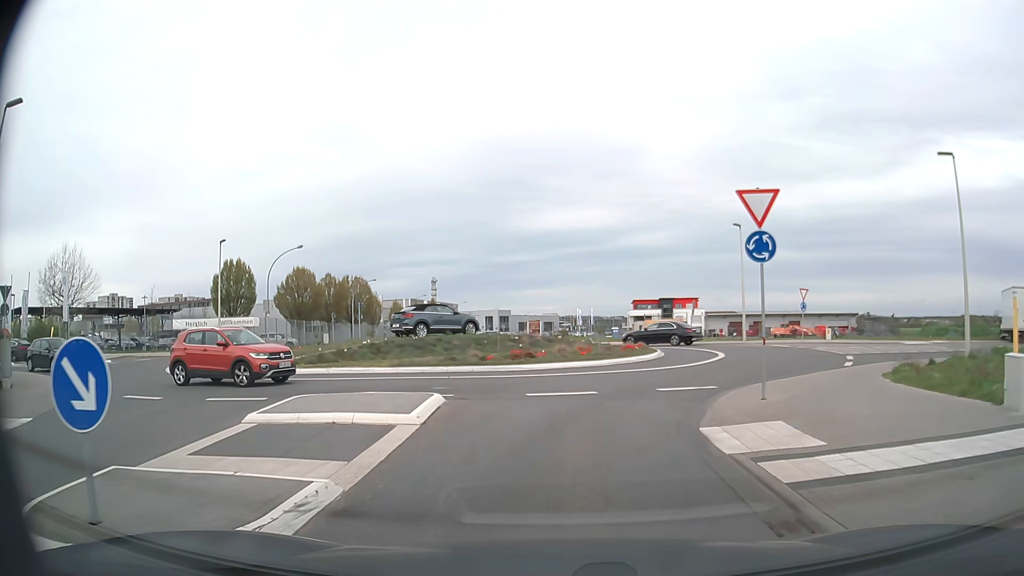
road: tertiary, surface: asphalt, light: Day
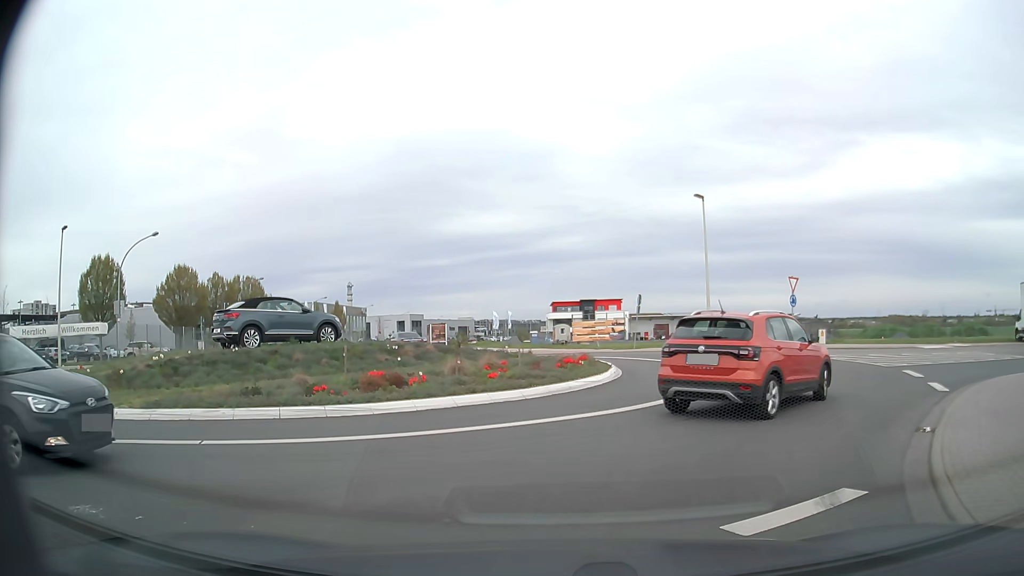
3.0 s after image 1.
(+0.3, +10.1) m; +7°
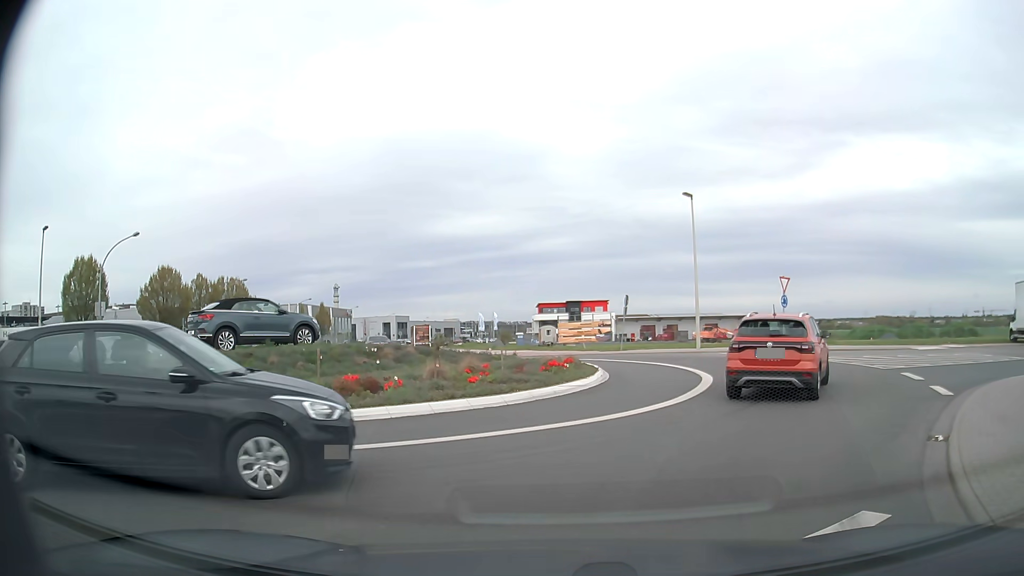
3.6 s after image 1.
(0.0, +0.7) m; 0°
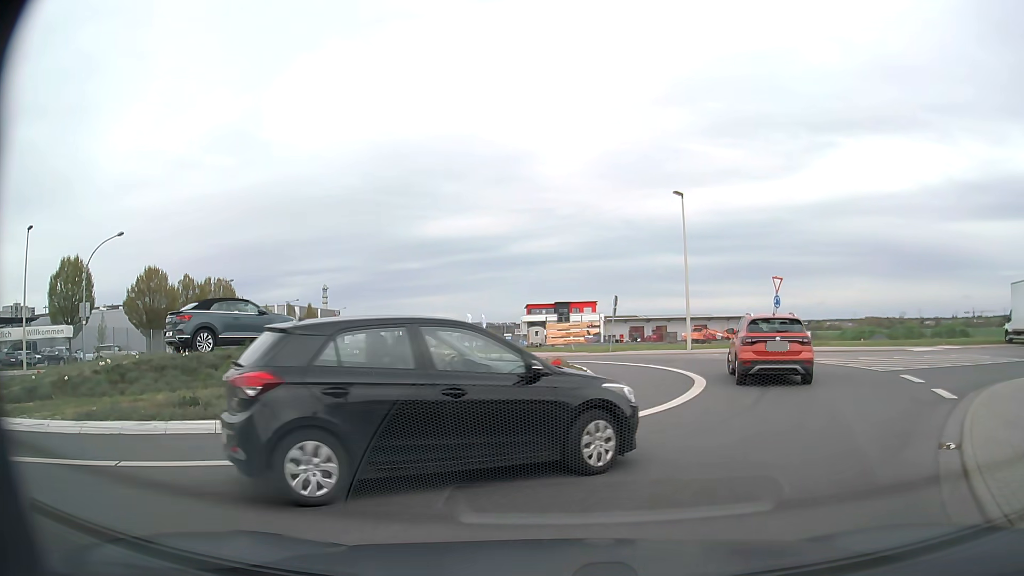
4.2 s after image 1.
(0.0, +0.6) m; 0°
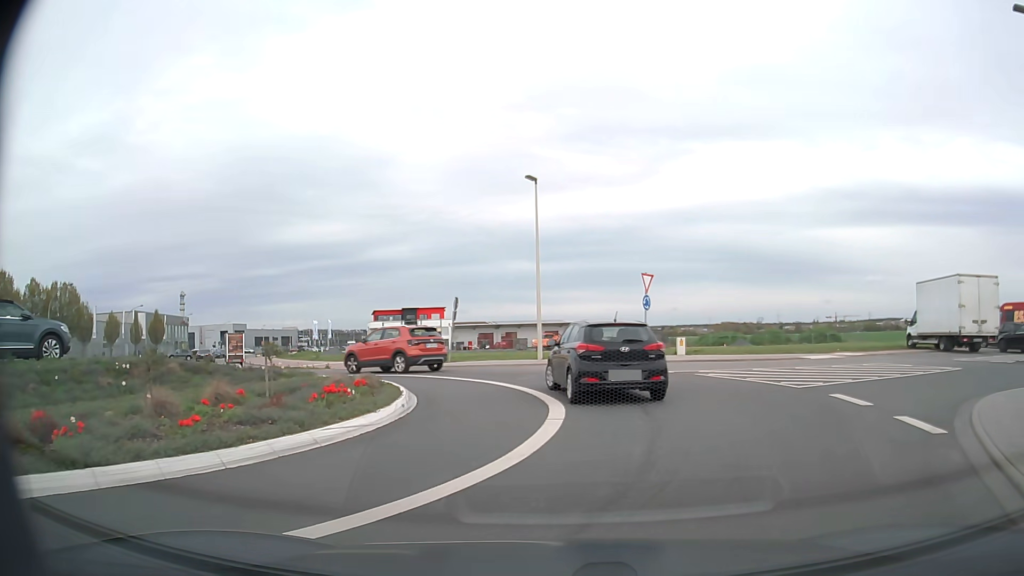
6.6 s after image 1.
(+0.6, +4.7) m; +14°
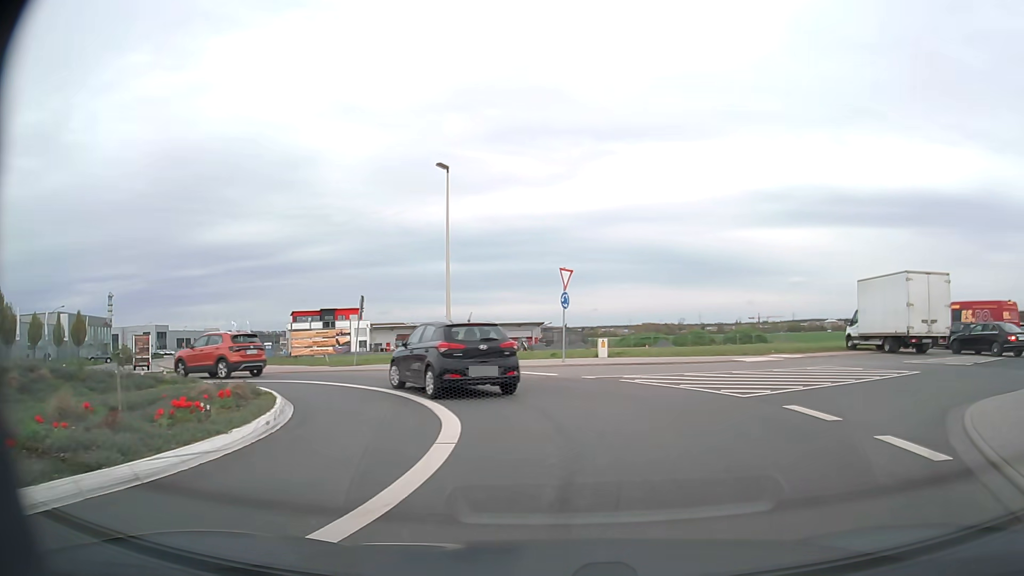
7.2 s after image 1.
(+0.2, +2.2) m; +8°
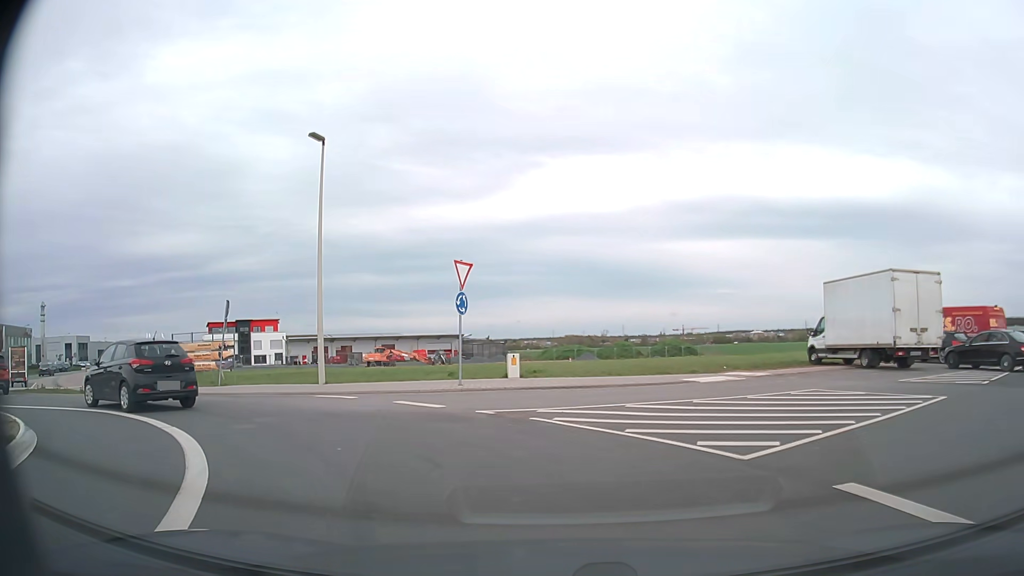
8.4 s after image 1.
(+0.5, +5.6) m; +7°
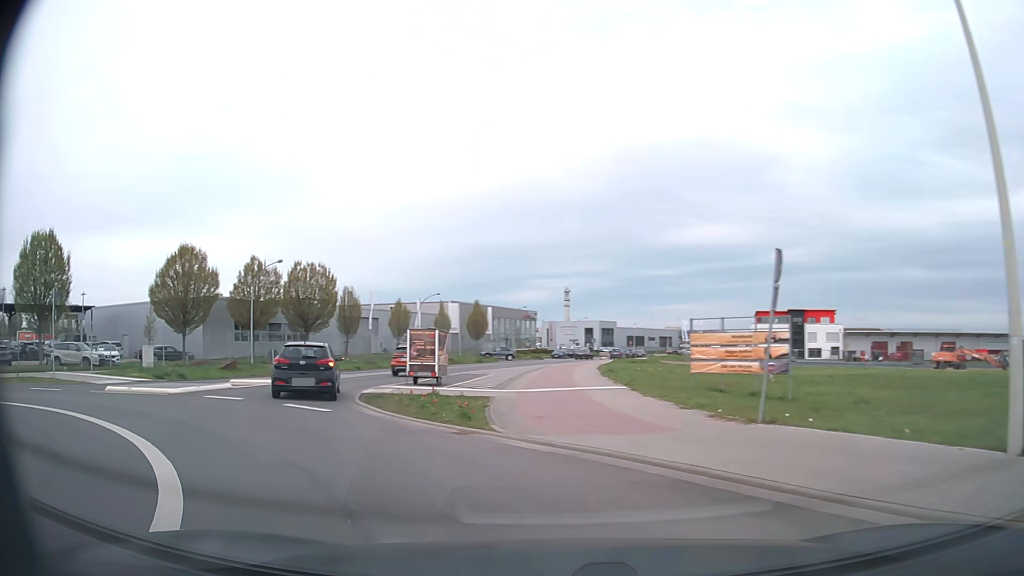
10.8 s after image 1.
(-4.5, +11.8) m; -47°
